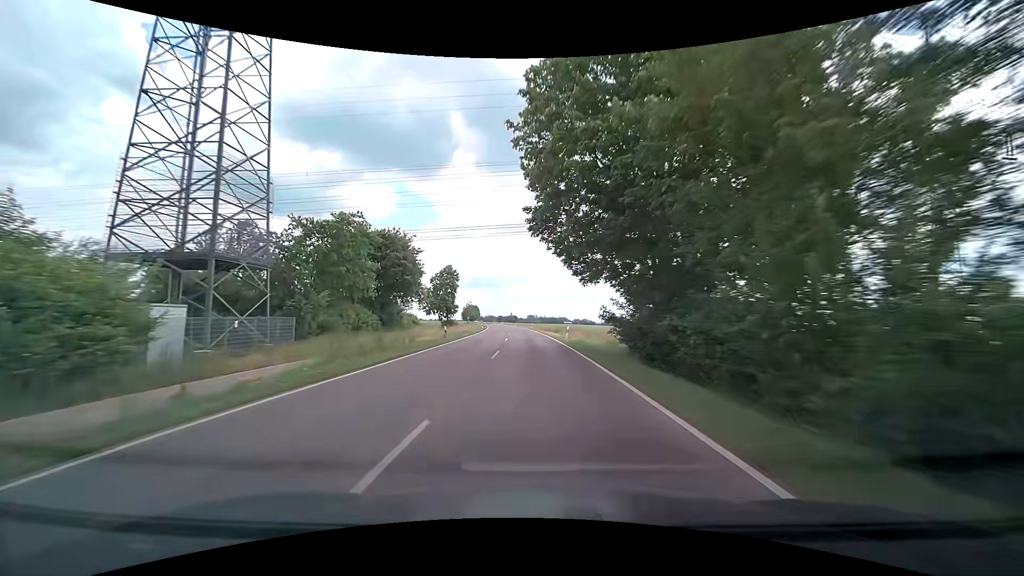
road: tertiary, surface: asphalt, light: Day
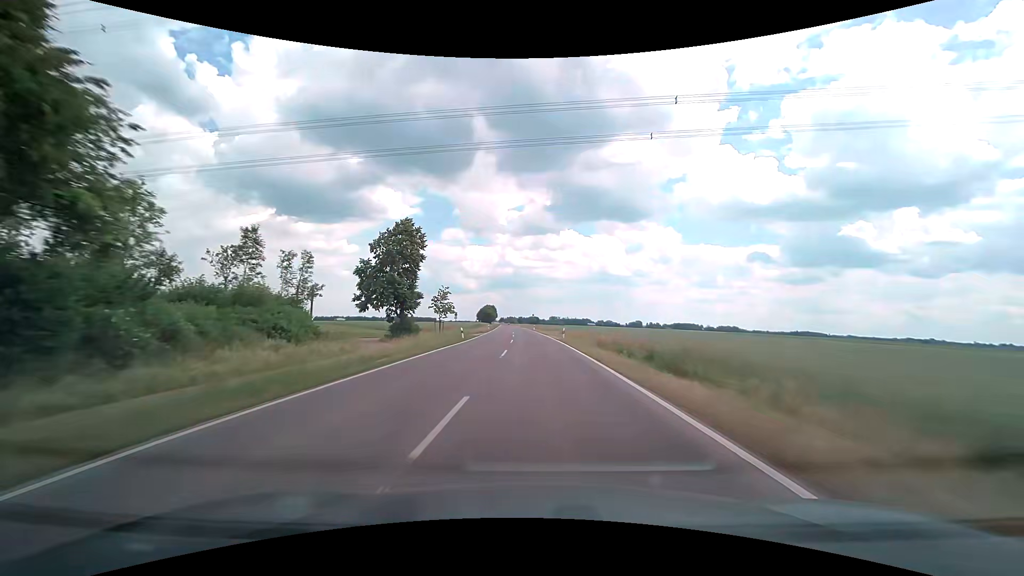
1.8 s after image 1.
(-1.1, +43.1) m; -3°
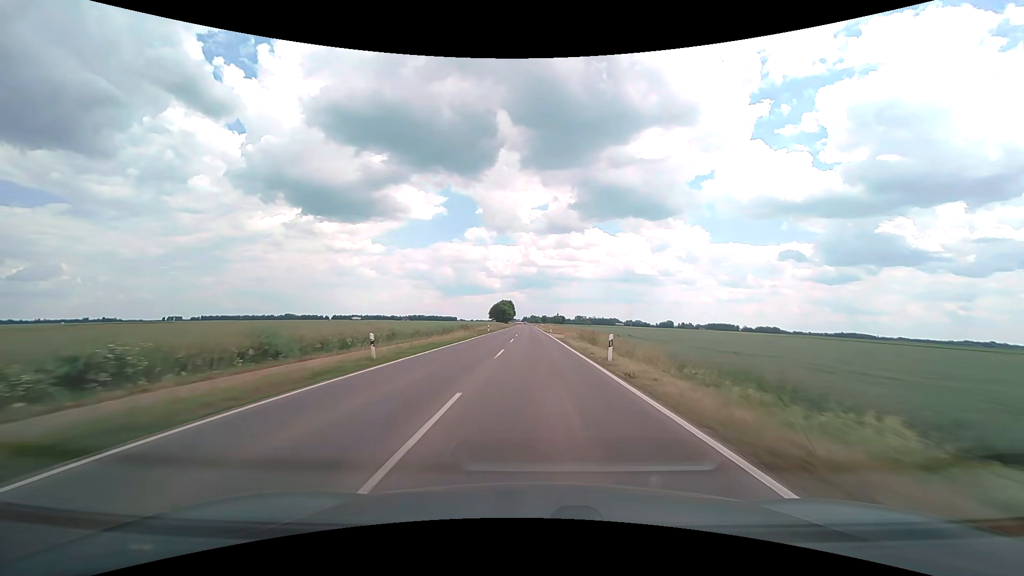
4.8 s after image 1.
(-1.8, +75.3) m; -3°
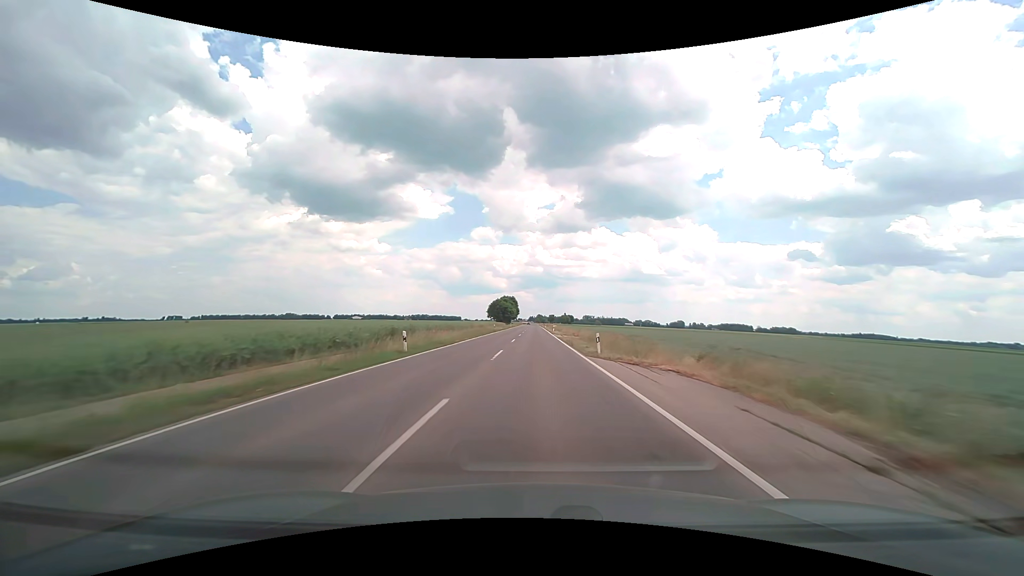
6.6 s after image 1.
(-0.2, +46.1) m; -1°
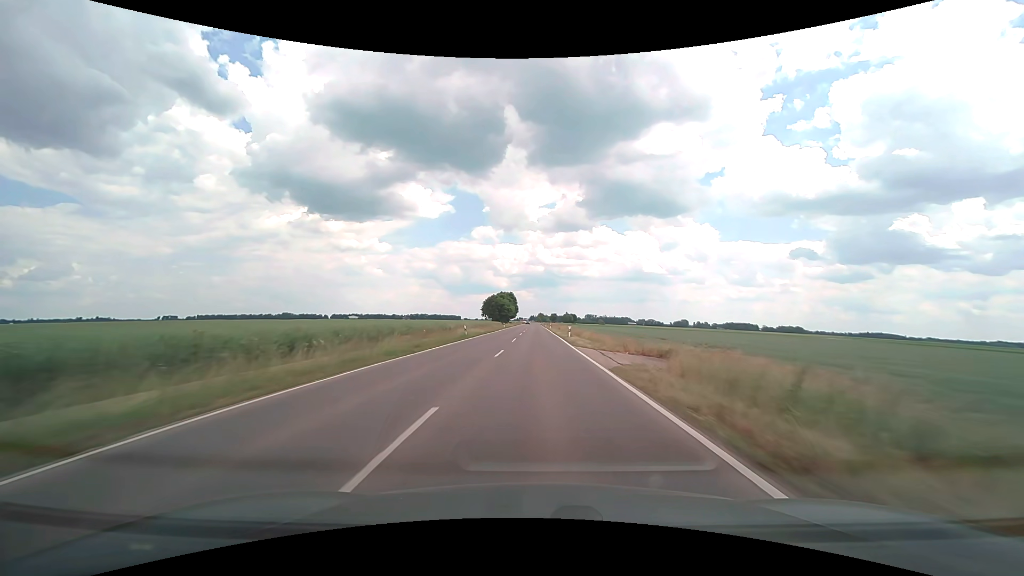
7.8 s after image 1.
(0.0, +30.9) m; 0°
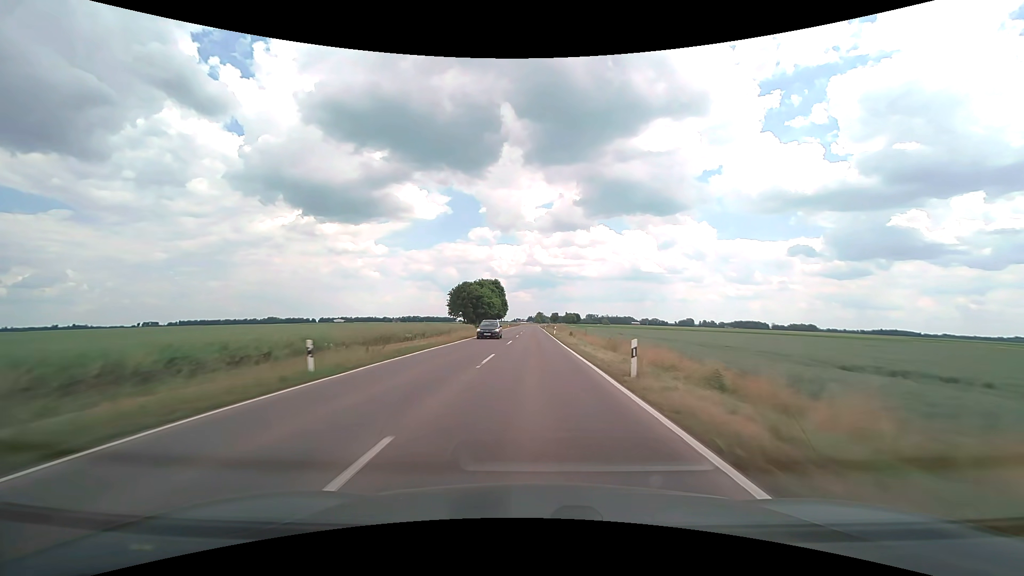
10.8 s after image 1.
(+0.3, +77.7) m; 0°
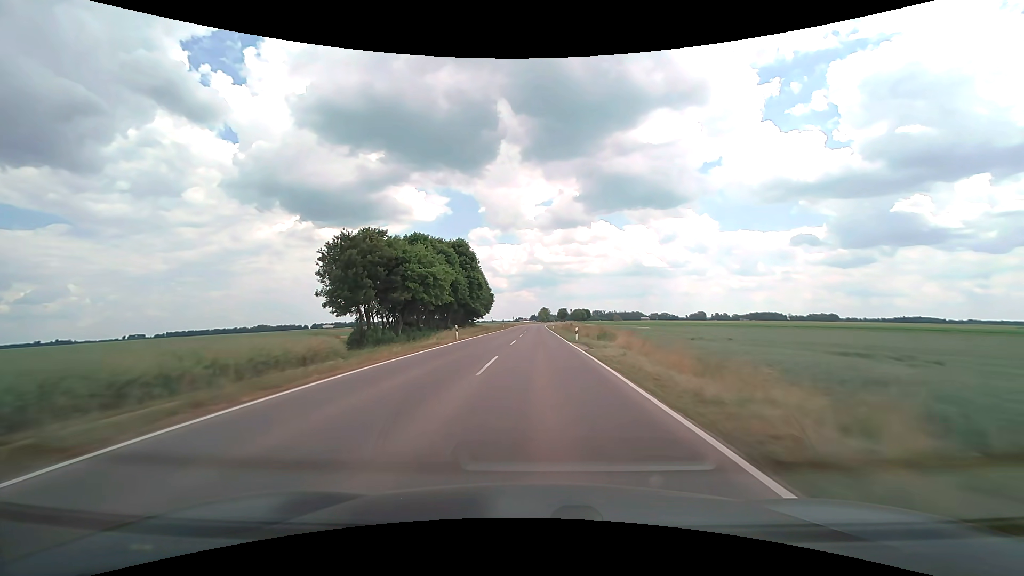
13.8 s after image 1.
(-0.4, +78.0) m; 0°
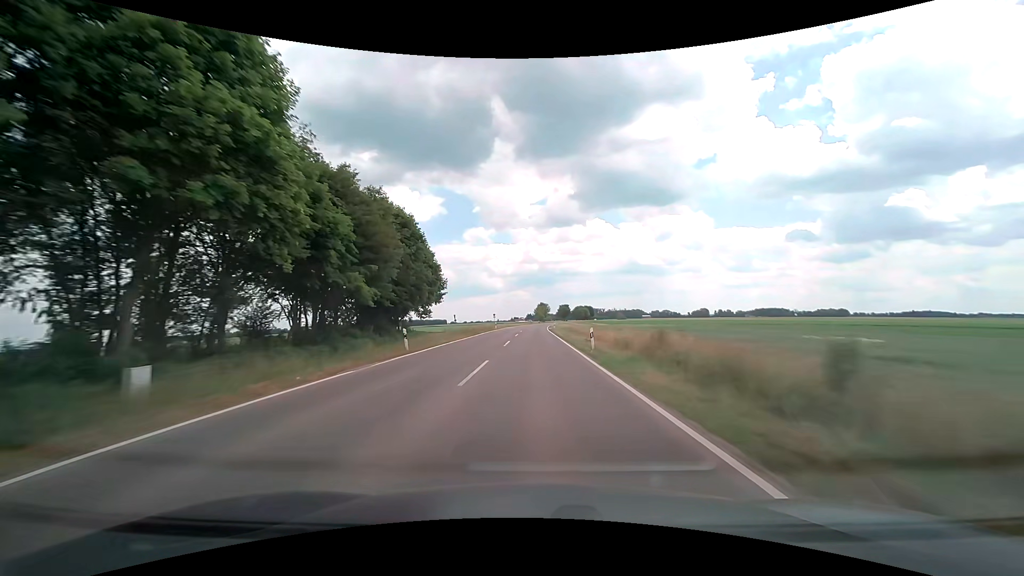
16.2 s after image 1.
(+0.3, +62.1) m; 0°
(0, +10) (0, +20) (0, +30) (0, +40) (0, +50) (0, +60) (0, +70) (0, +80) (+1, +90) (+1, +100) m
